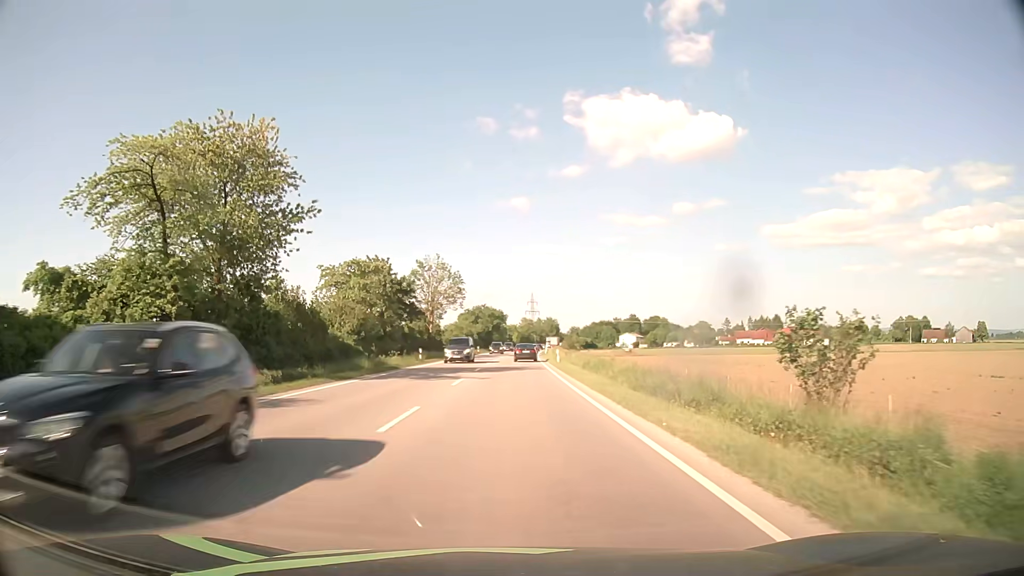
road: primary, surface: asphalt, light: Day
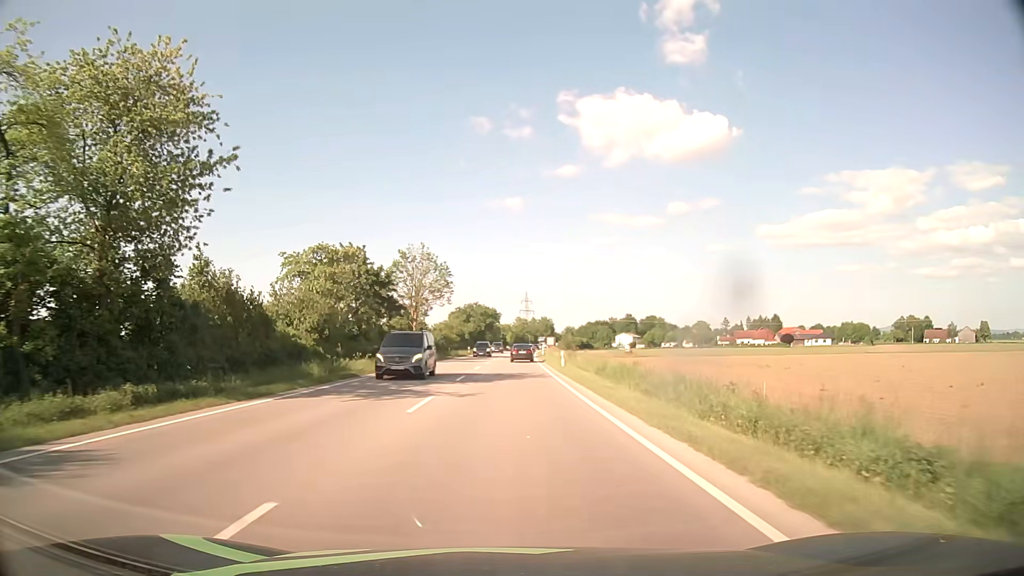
(0.0, +8.8) m; +1°
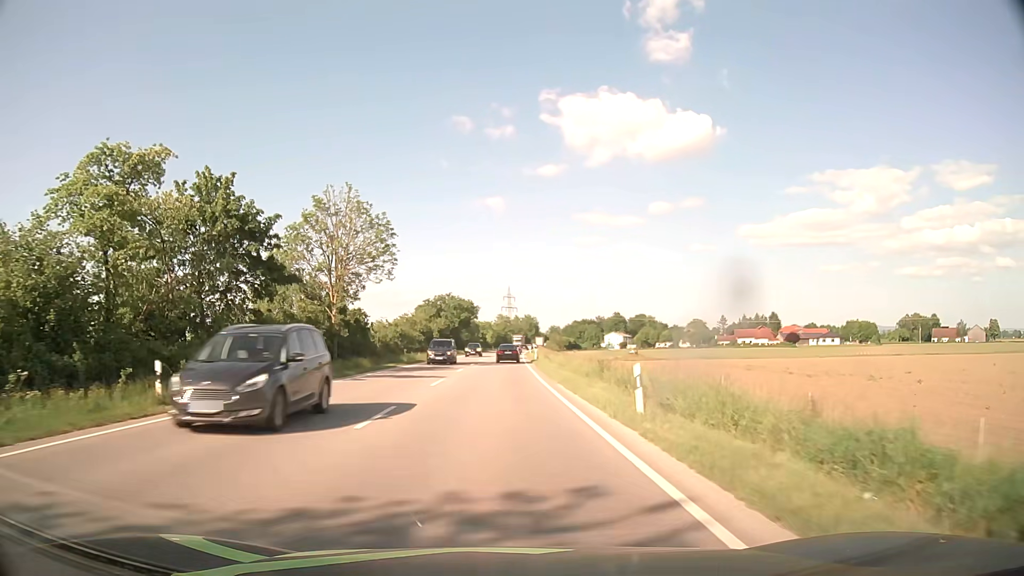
(+0.4, +26.3) m; +2°
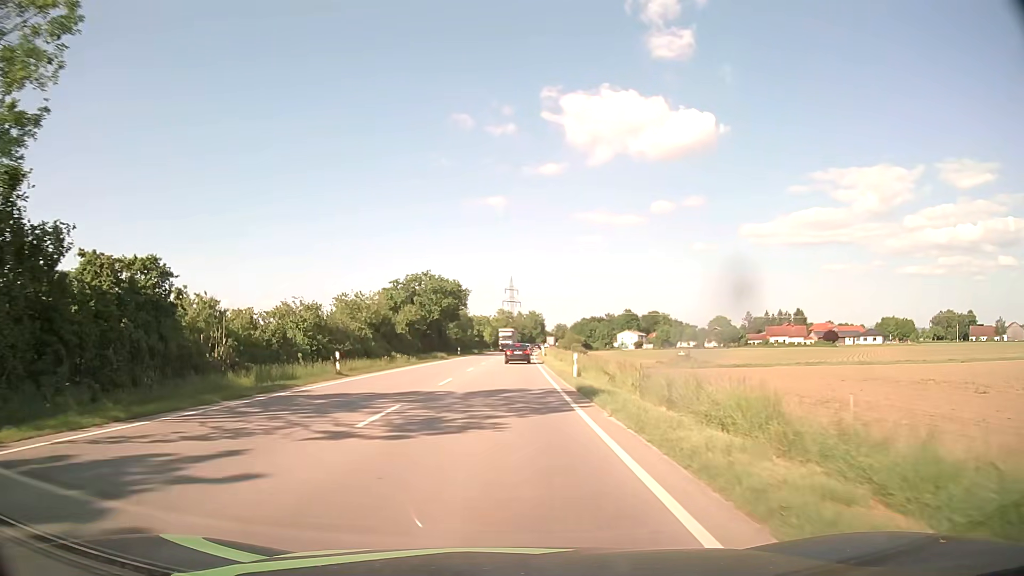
(-0.1, +35.4) m; 0°
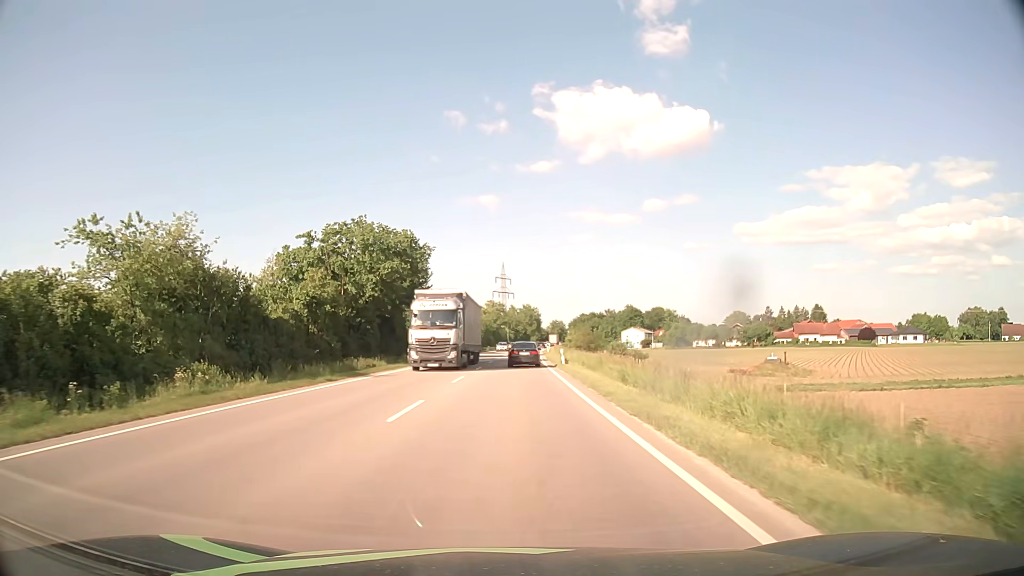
(0.0, +35.0) m; 0°
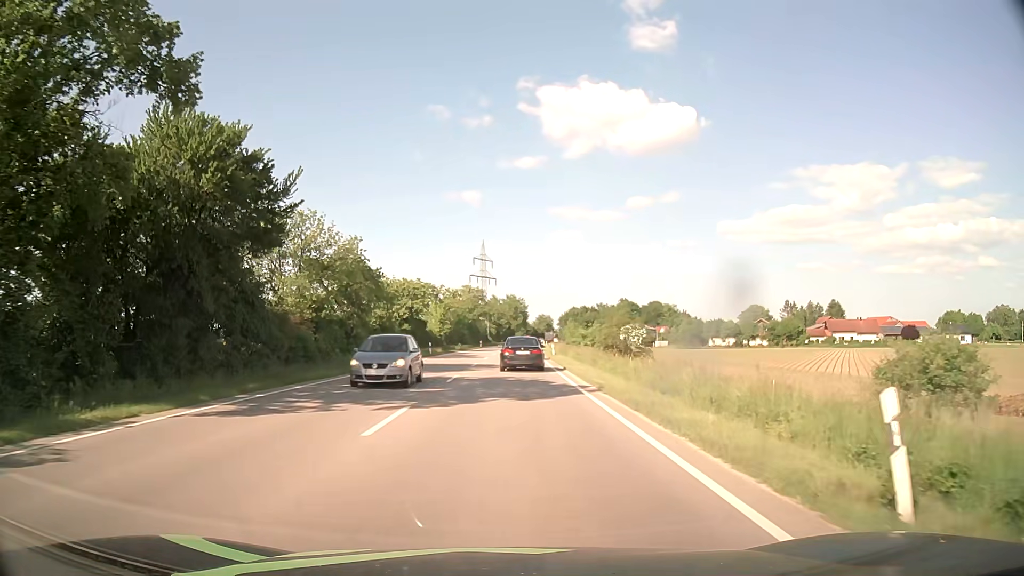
(+0.5, +37.2) m; +2°
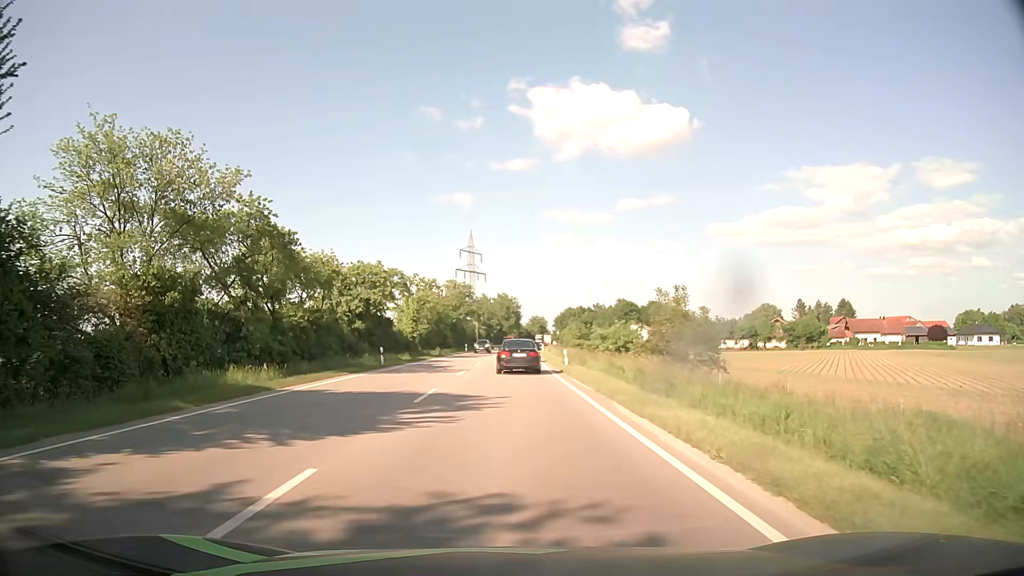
(+0.1, +18.0) m; +1°
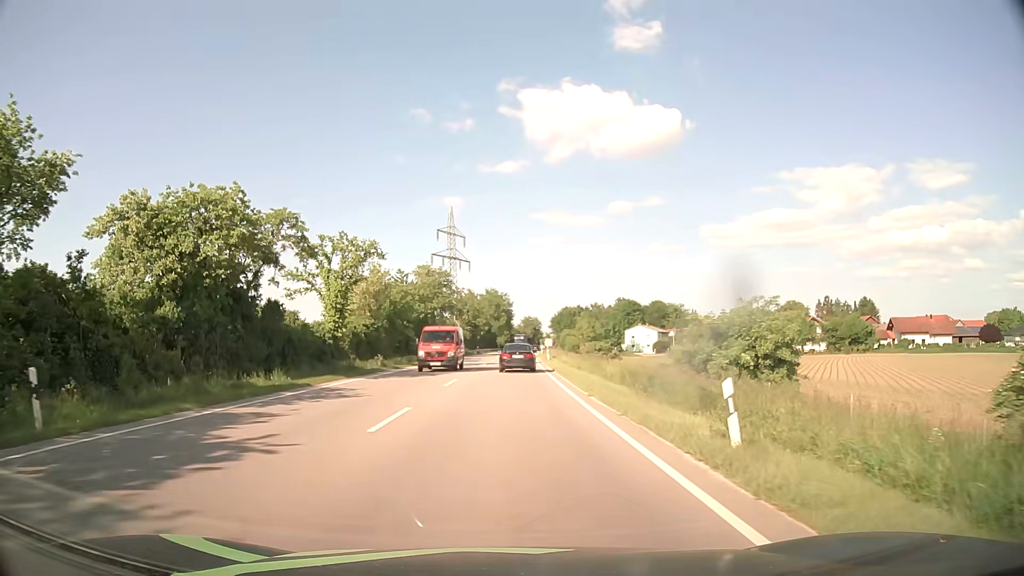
(+0.2, +28.0) m; +1°
(0, +10) (0, +20) (0, +30) (0, +40) (+1, +50) (+1, +60) (+2, +70) (+2, +80) (+2, +90) (+3, +100) m
